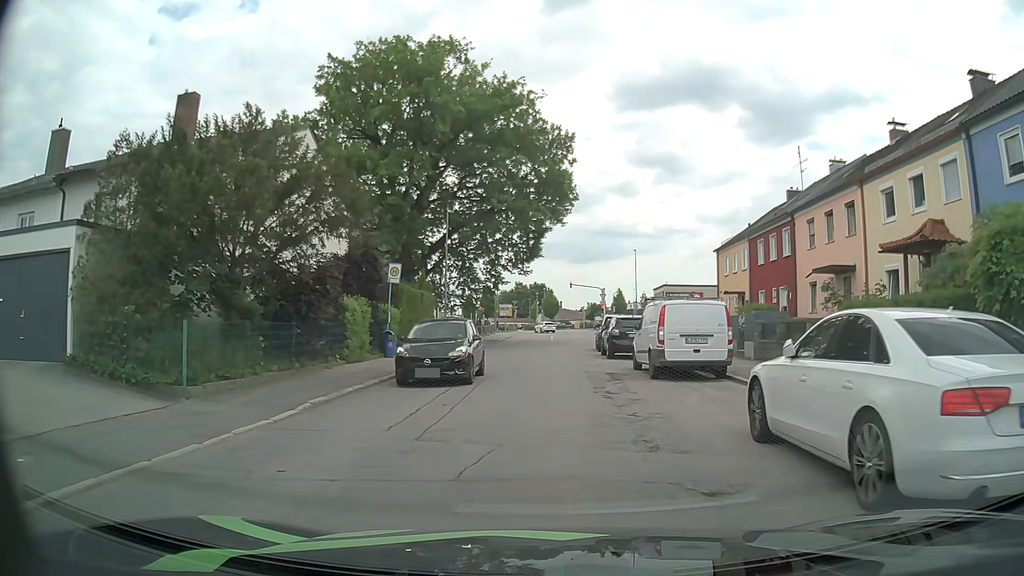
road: residential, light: Day
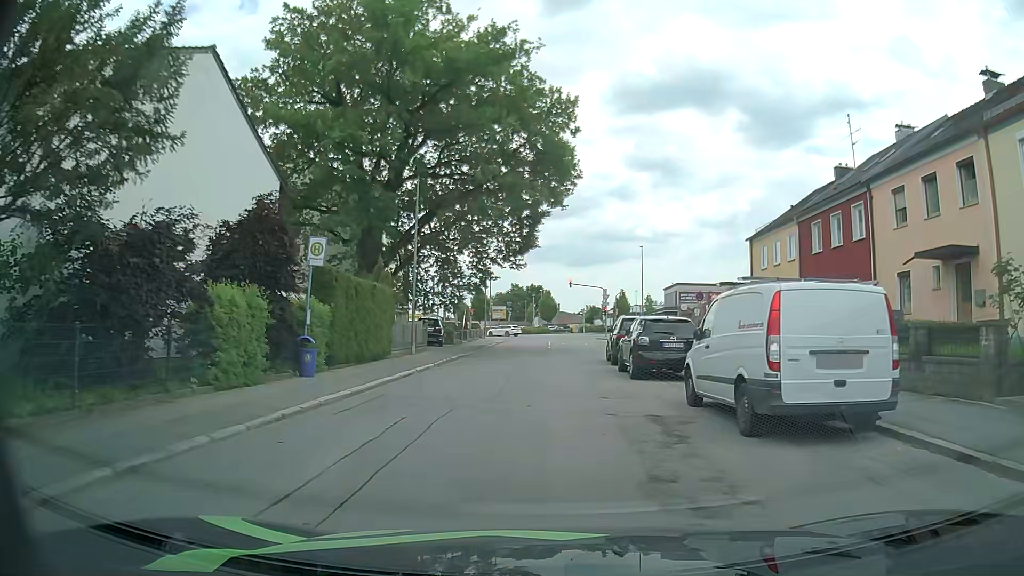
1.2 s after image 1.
(+0.1, +8.1) m; +1°
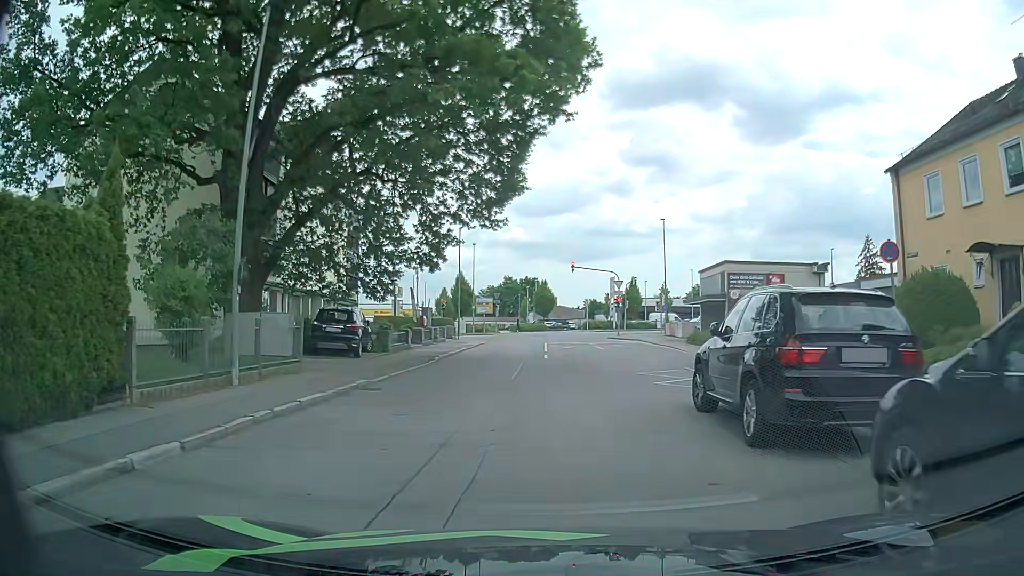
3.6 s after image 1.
(0.0, +16.7) m; 0°
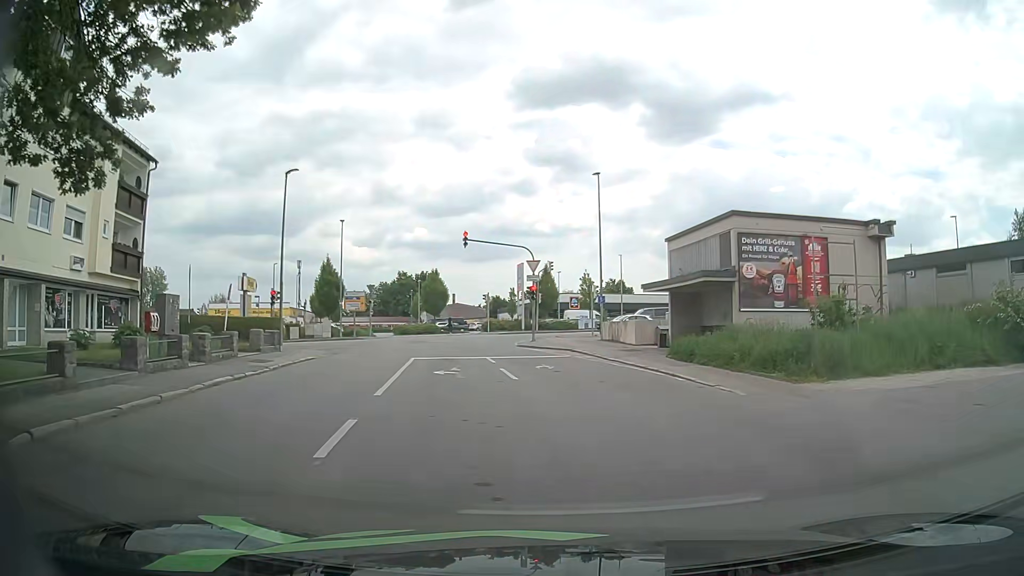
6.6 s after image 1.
(+1.0, +18.1) m; +8°
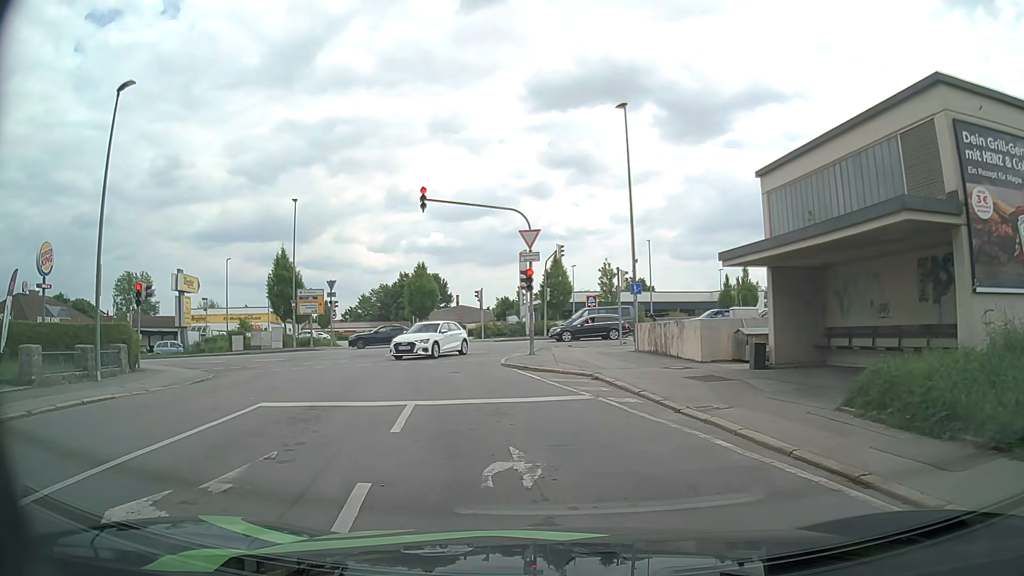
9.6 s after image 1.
(+0.5, +13.4) m; 0°
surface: asphalt
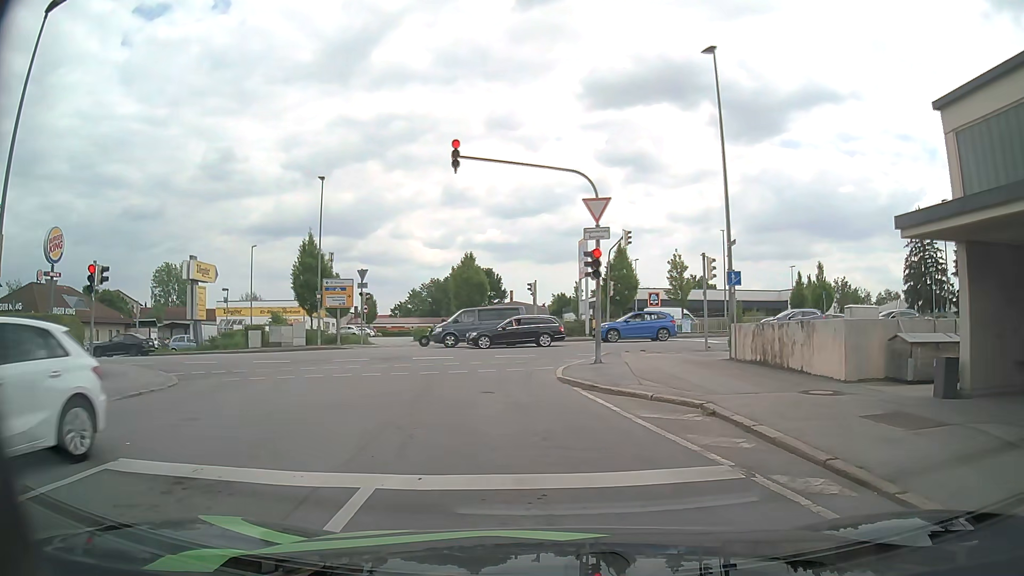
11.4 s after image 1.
(-0.4, +5.9) m; -6°
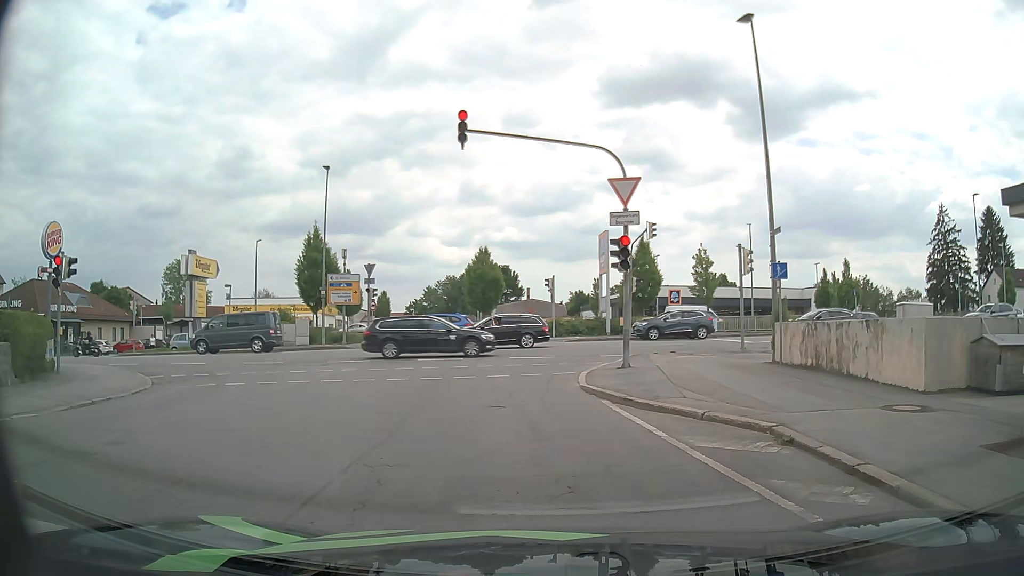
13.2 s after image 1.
(0.0, +2.2) m; -2°
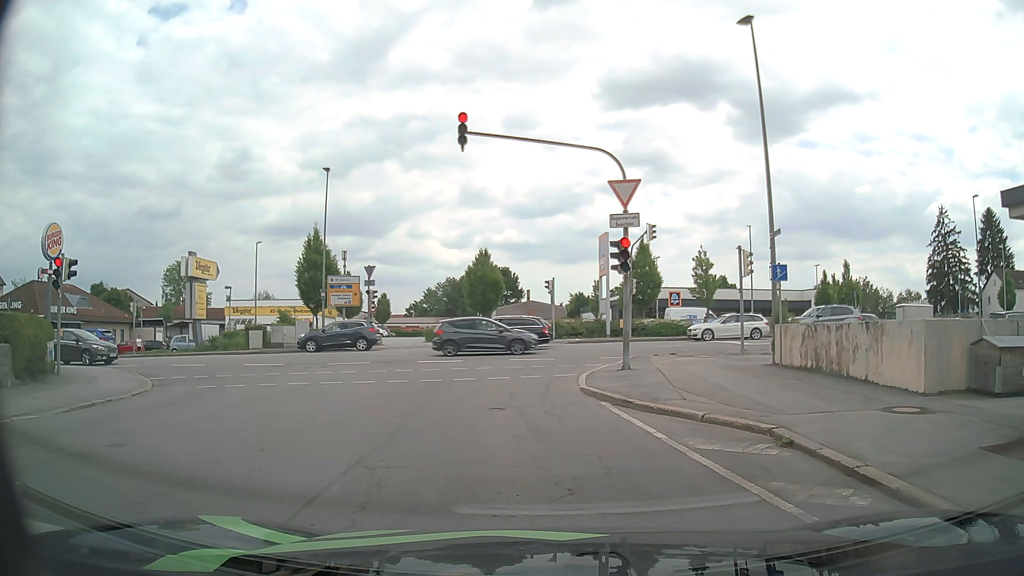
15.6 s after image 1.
(0.0, +0.1) m; 0°
(0, +10) (0, +20) (+6, +28) (+15, +30) (+25, +31) (+35, +31) (+45, +32) (+55, +32) (+65, +32) (+75, +32) m
